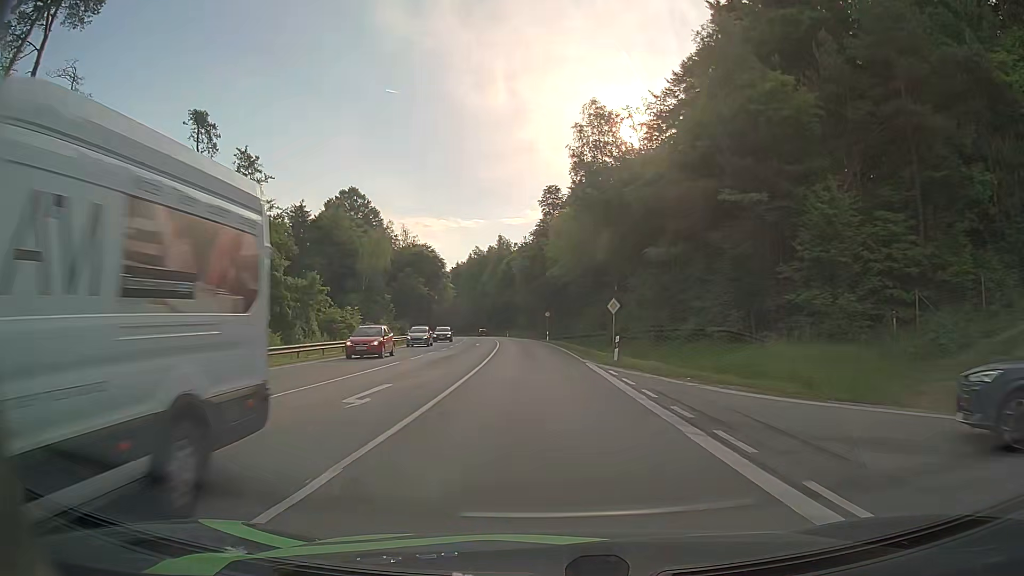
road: secondary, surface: asphalt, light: Day
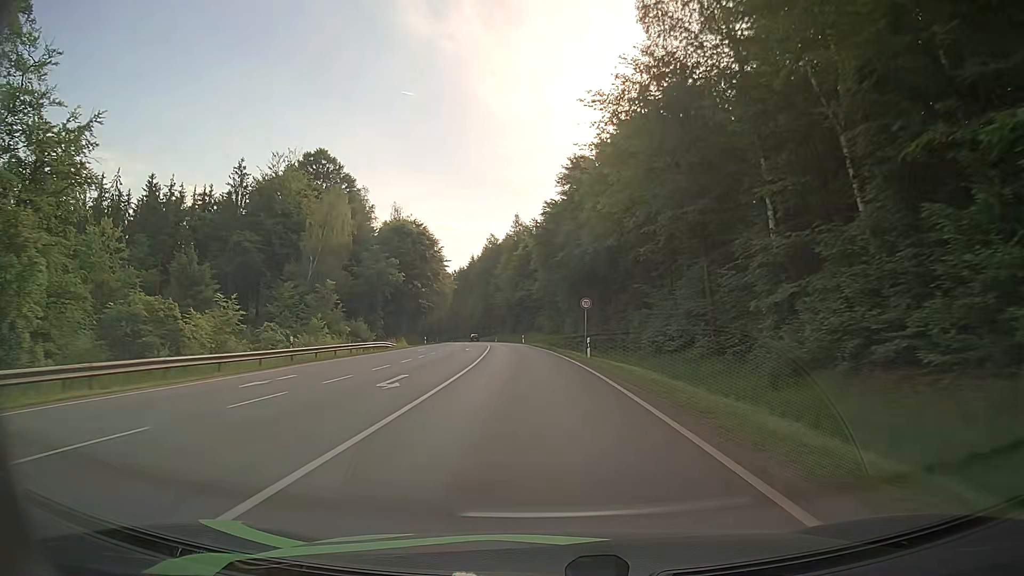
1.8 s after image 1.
(-0.7, +36.1) m; -2°
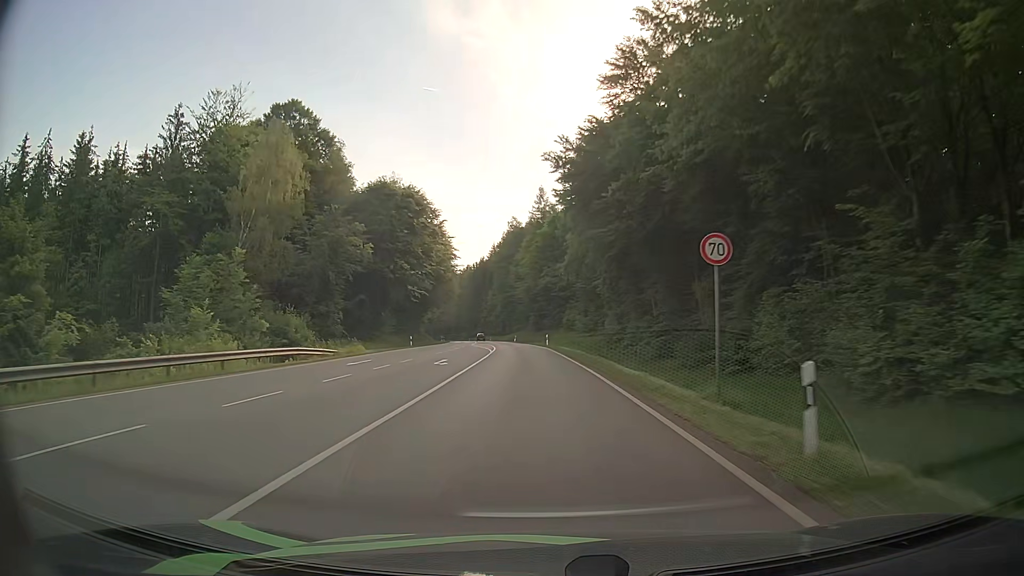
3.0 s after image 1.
(-0.5, +24.5) m; -2°
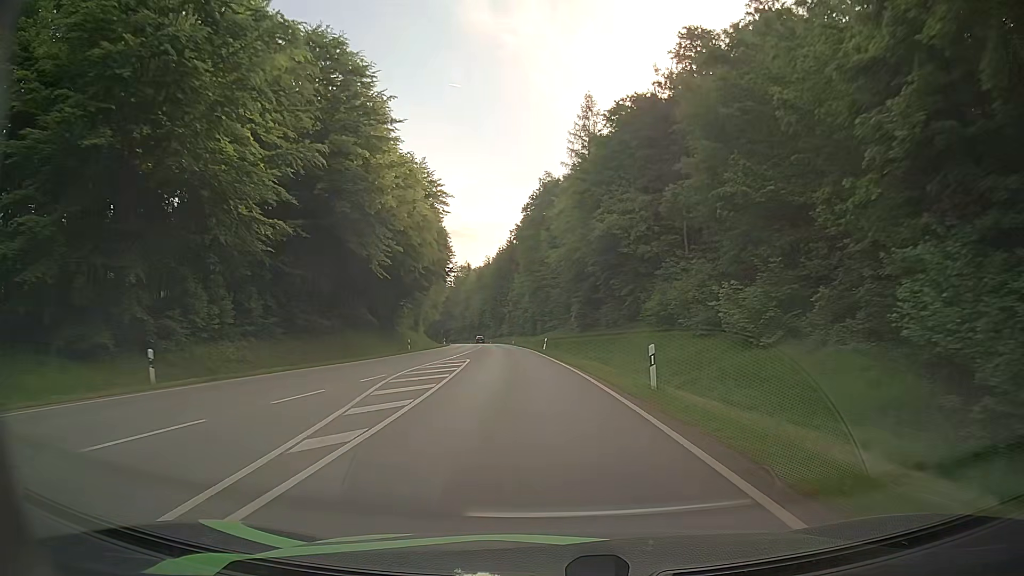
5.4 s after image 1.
(-1.7, +46.7) m; -4°
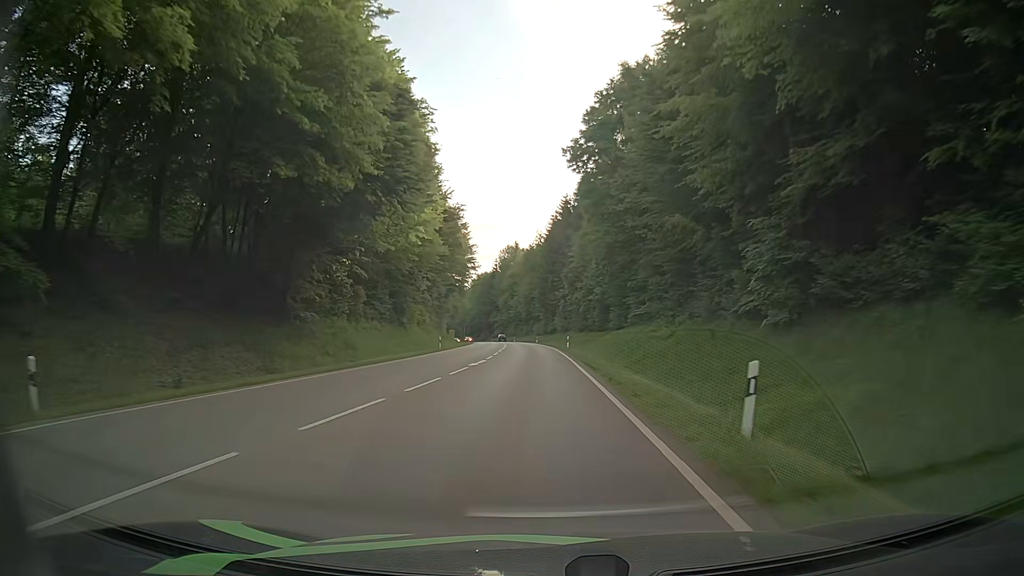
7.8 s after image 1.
(-1.8, +46.3) m; -5°
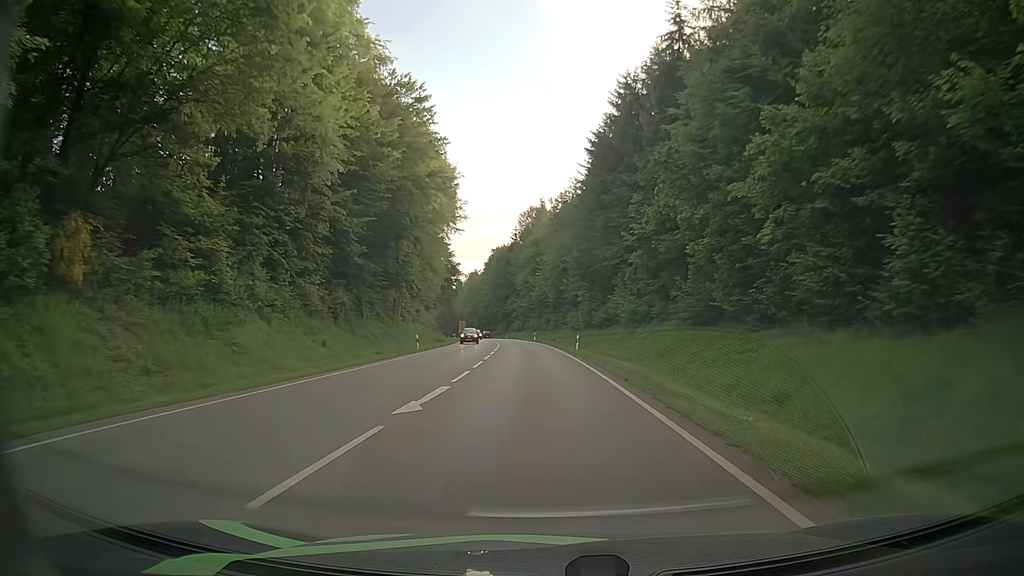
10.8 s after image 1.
(-1.2, +58.2) m; -2°
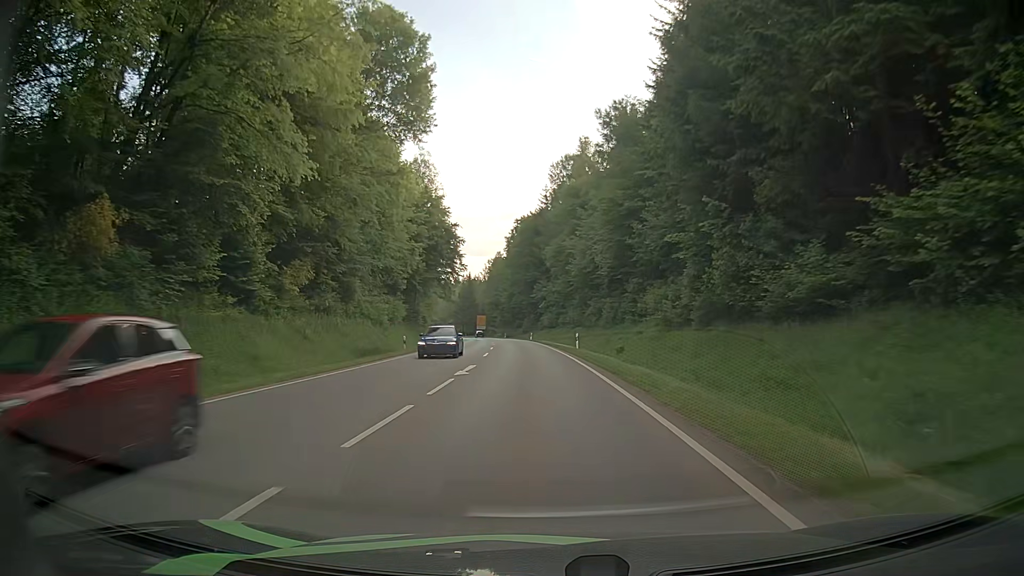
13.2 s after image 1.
(-1.2, +45.9) m; -3°
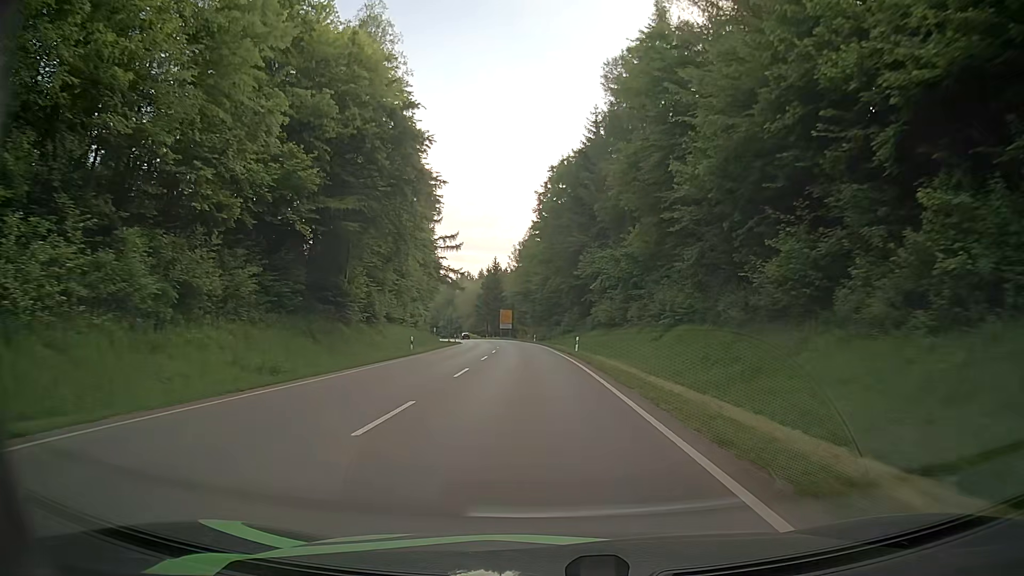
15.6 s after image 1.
(-1.4, +46.1) m; -3°
(0, +10) (0, +20) (-1, +30) (-1, +40) (-2, +50) (-3, +60) (-3, +70) (-4, +80) (-6, +90) (-7, +100) m
